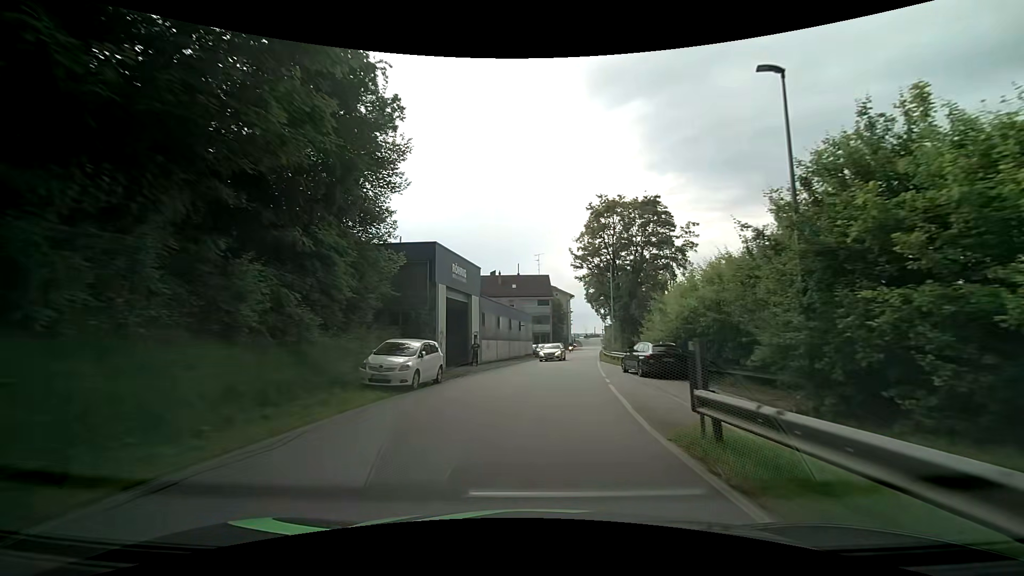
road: residential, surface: asphalt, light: Day
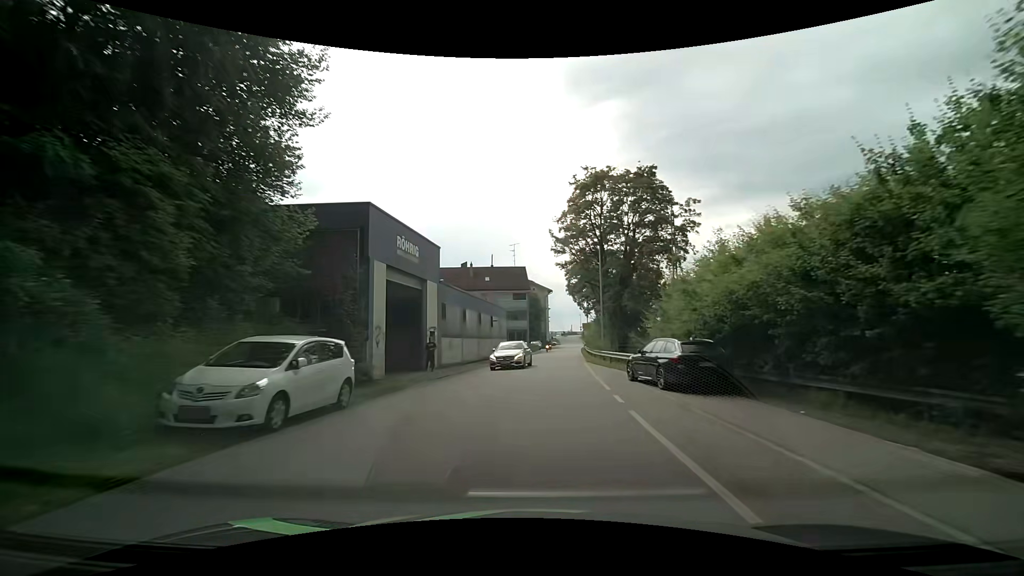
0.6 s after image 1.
(+0.2, +7.3) m; +3°
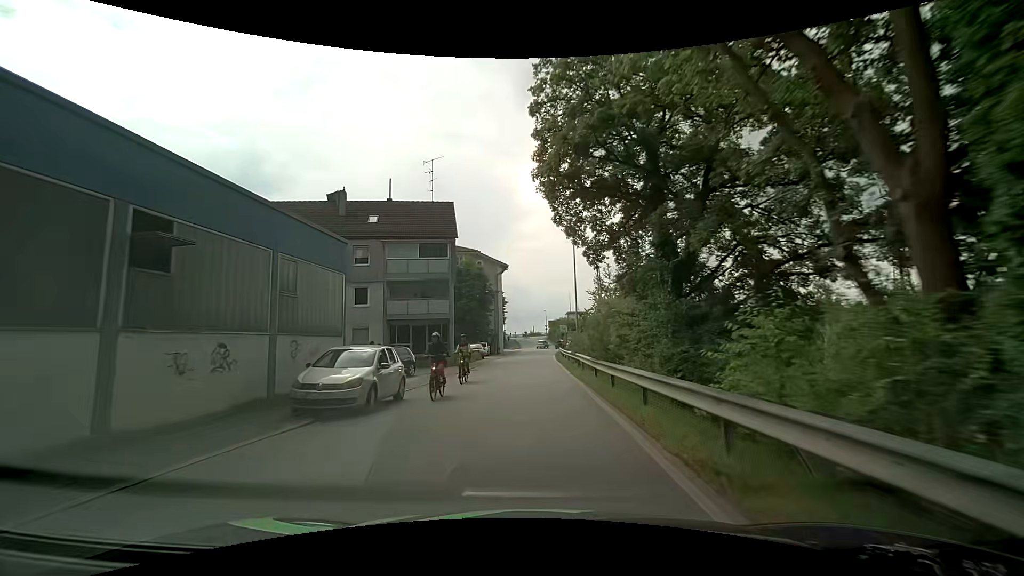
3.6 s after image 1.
(+2.2, +36.0) m; +4°
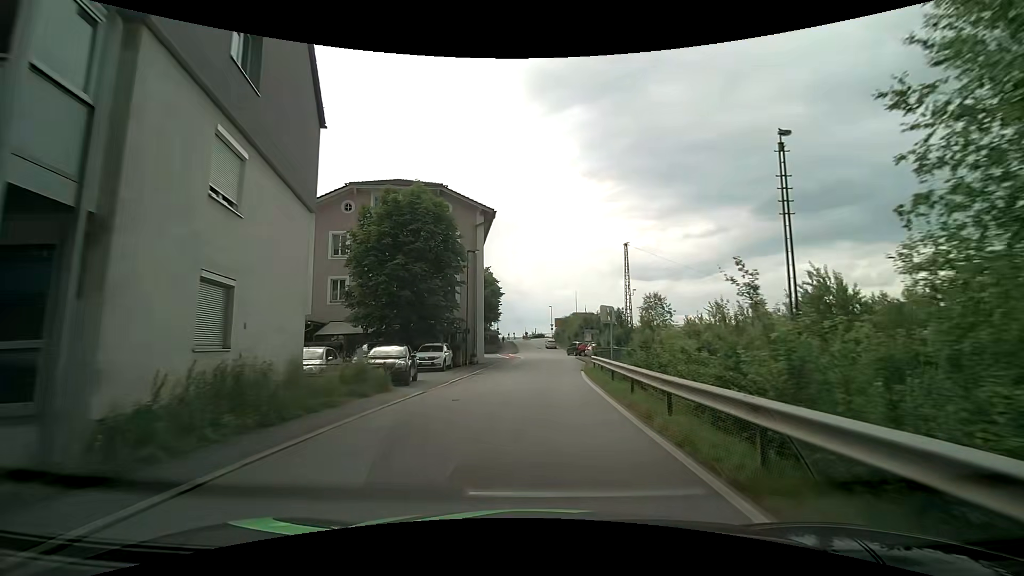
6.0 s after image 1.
(+0.1, +28.2) m; 0°
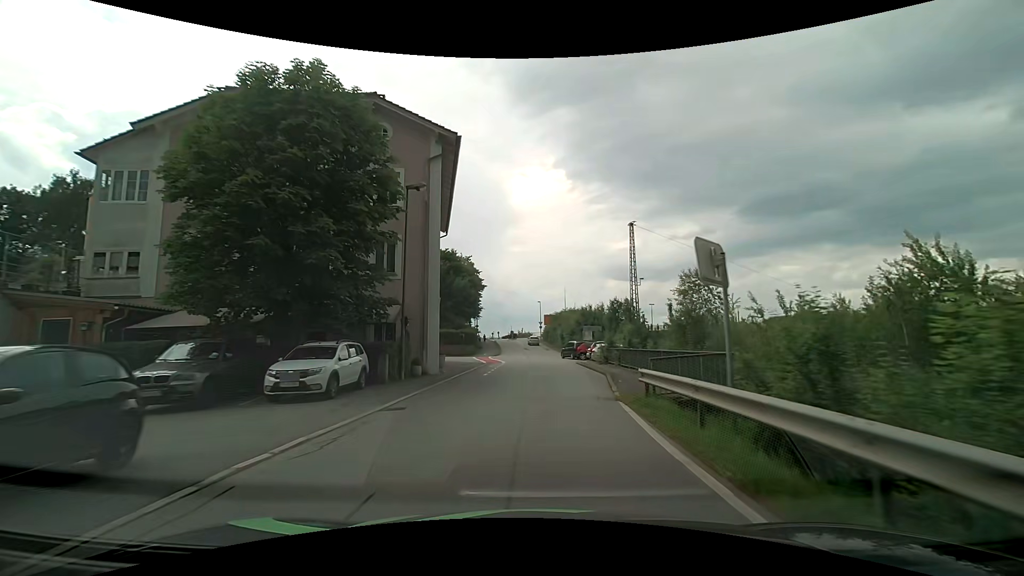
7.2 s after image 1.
(+0.2, +13.9) m; +2°
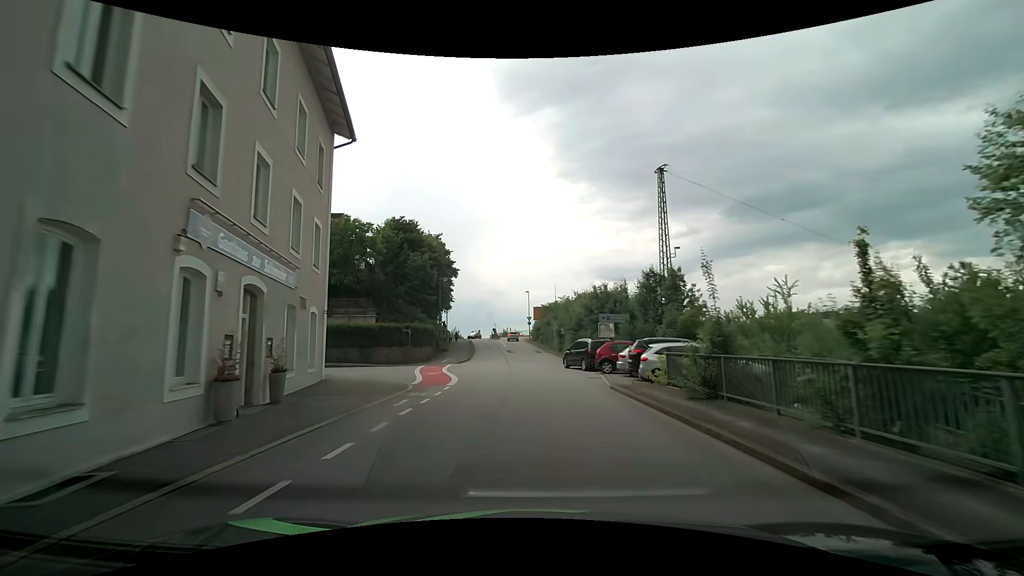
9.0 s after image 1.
(+0.4, +20.7) m; +2°
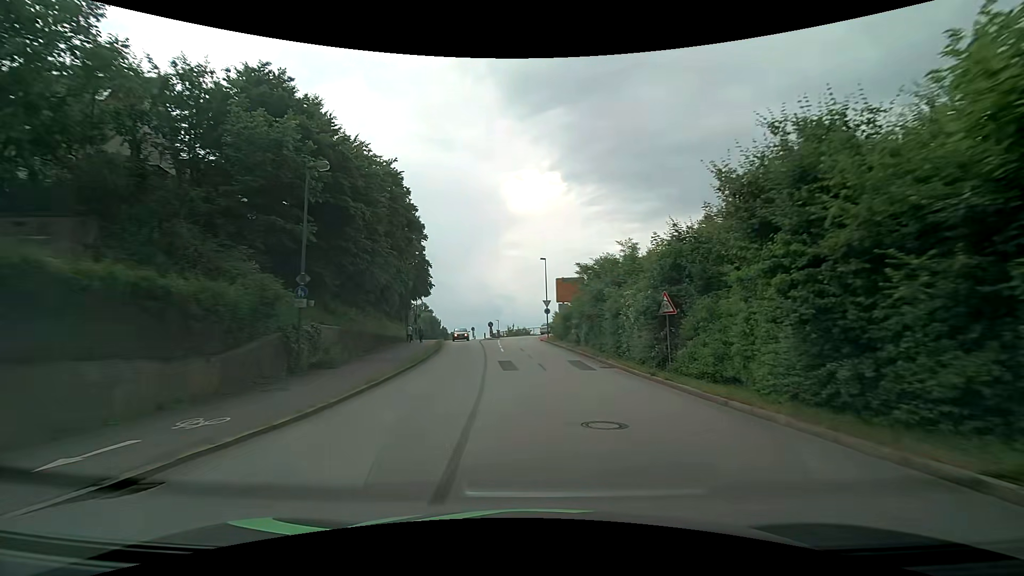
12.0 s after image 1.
(-0.9, +33.6) m; -1°
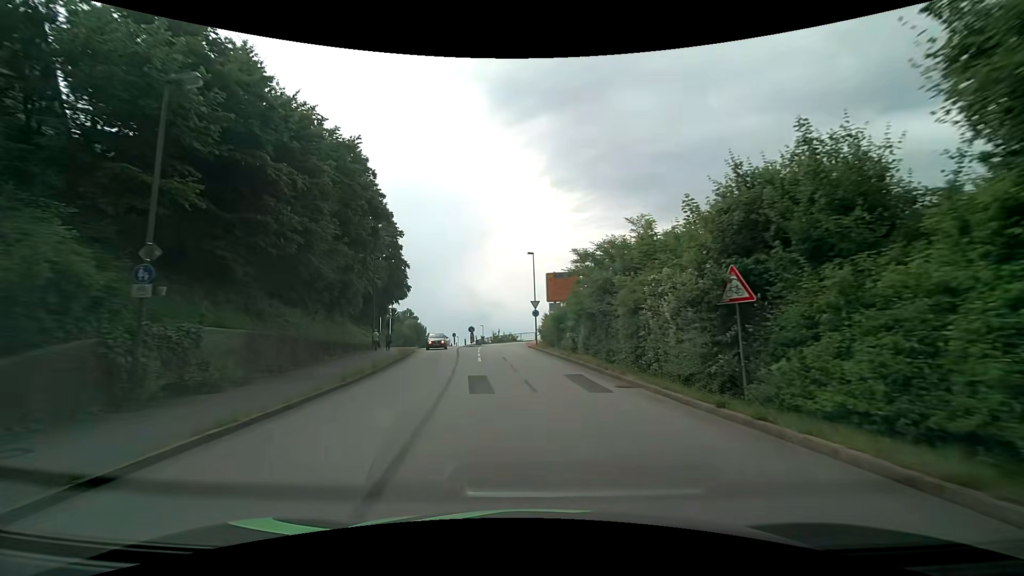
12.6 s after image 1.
(+0.1, +6.5) m; +2°
(0, +10) (-1, +20) (-1, +30) (-2, +40) (-3, +50) (-1, +60) (-3, +69) (-10, +76) (-15, +85) (-19, +94) m
